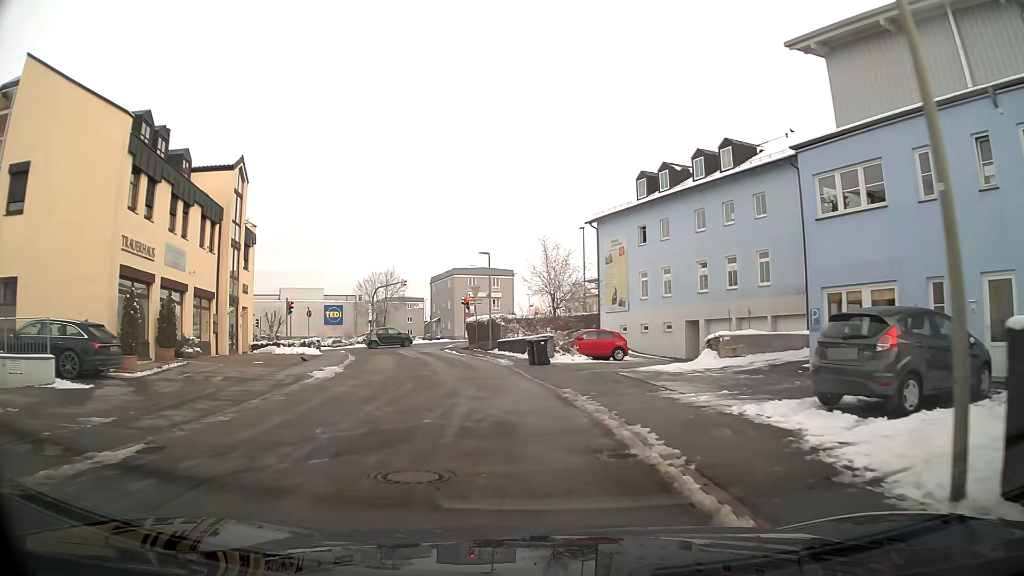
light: Day
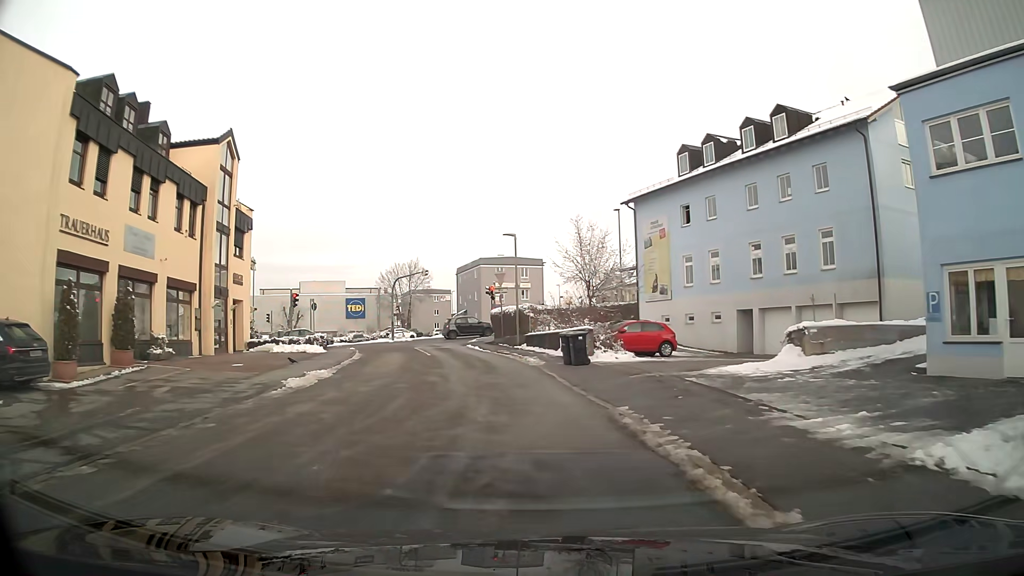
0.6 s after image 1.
(-0.1, +4.4) m; -2°
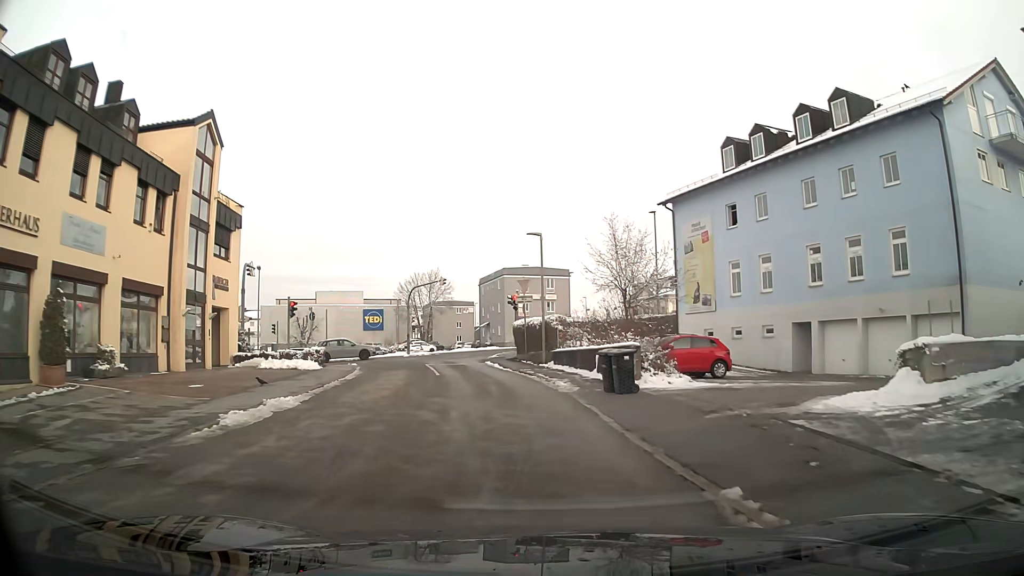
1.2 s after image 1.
(-0.1, +4.4) m; -2°
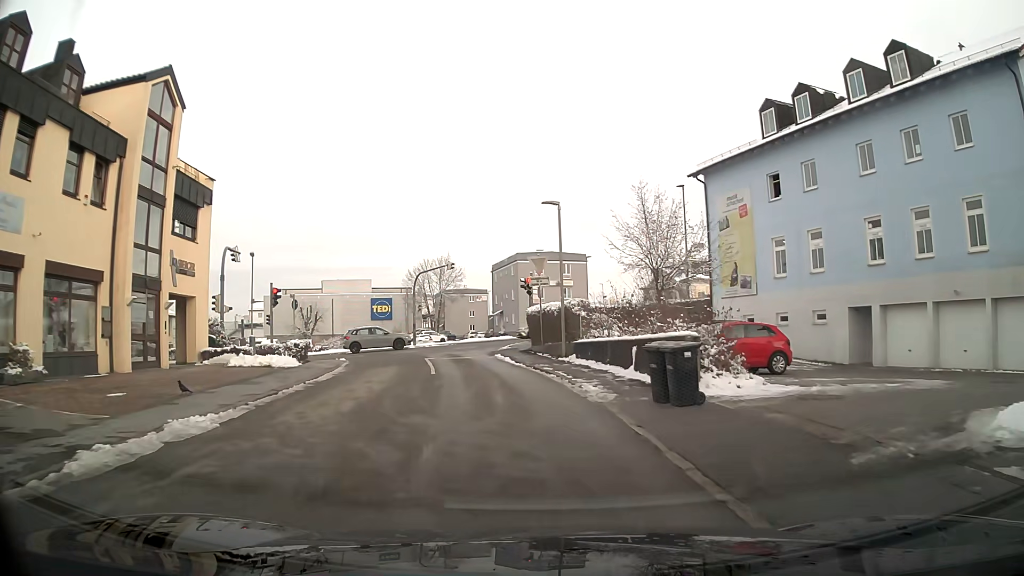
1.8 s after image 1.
(-0.1, +4.4) m; -2°
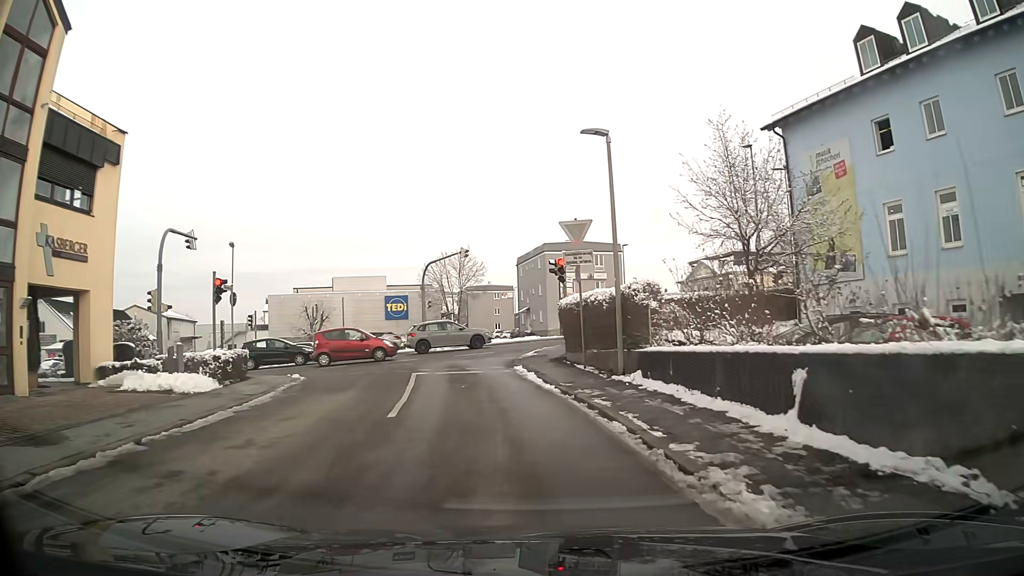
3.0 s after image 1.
(-0.2, +8.3) m; -3°
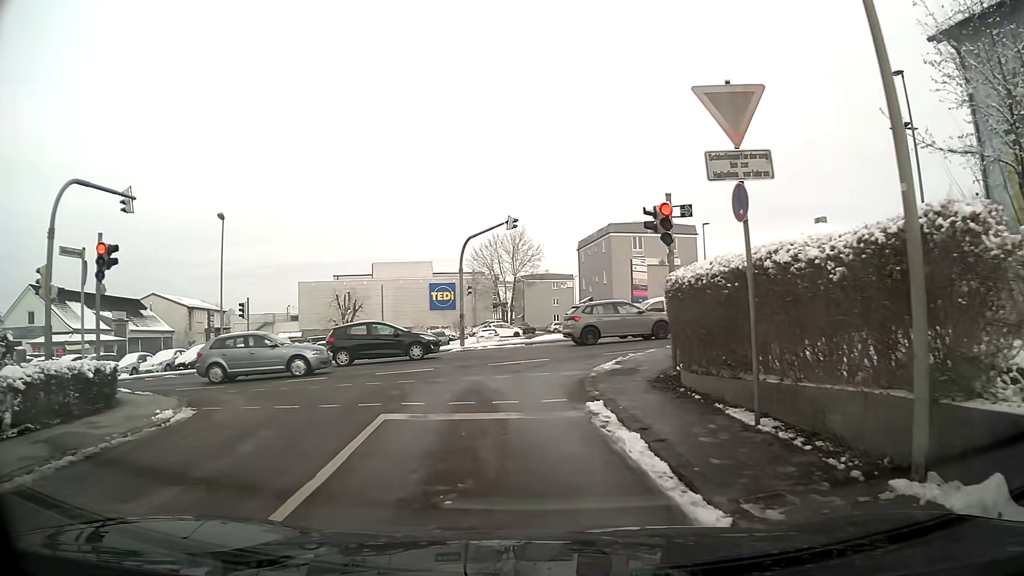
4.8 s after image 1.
(-0.3, +9.4) m; -5°
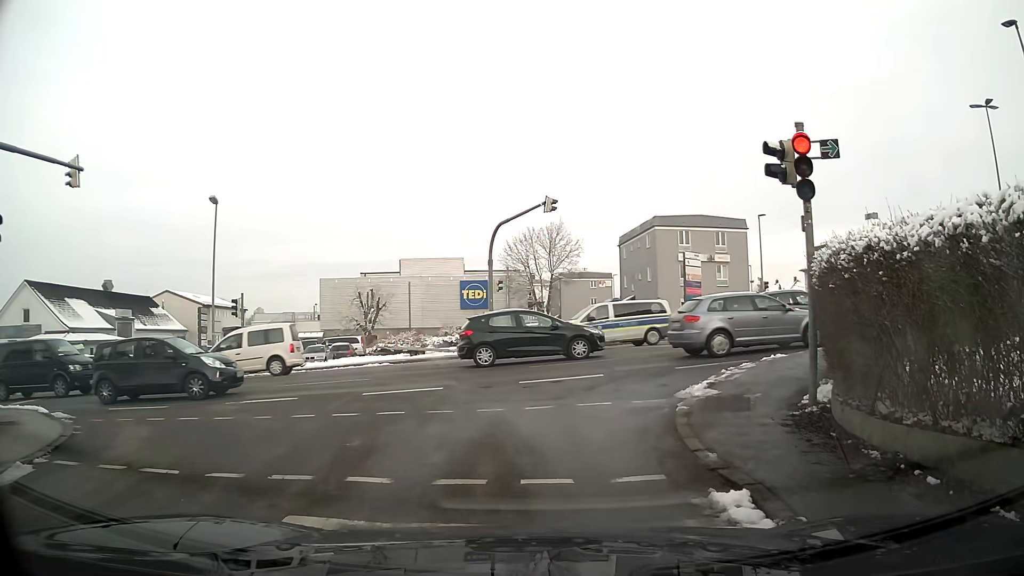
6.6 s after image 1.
(-0.1, +4.9) m; -2°
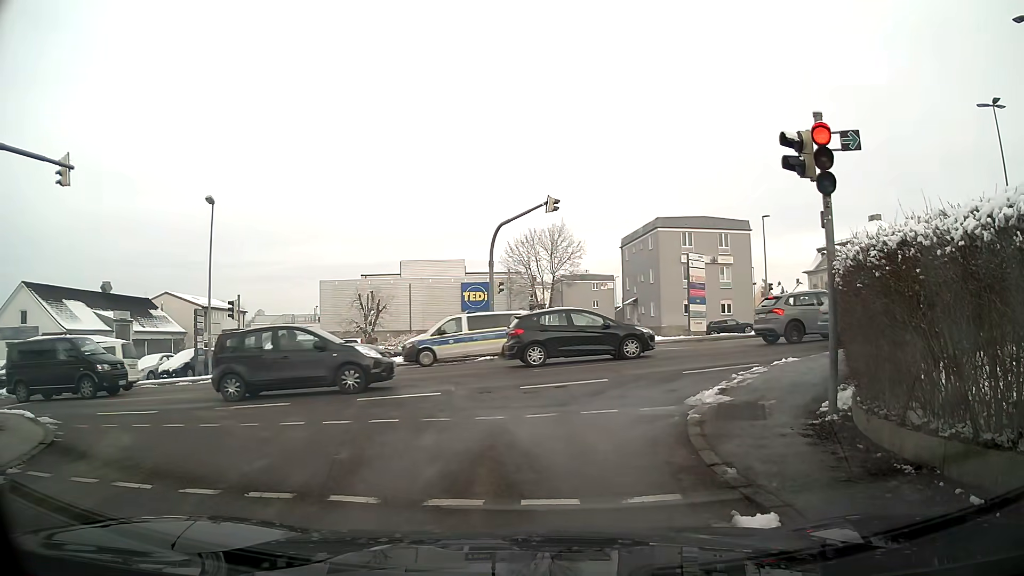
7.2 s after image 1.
(0.0, +0.5) m; 0°
